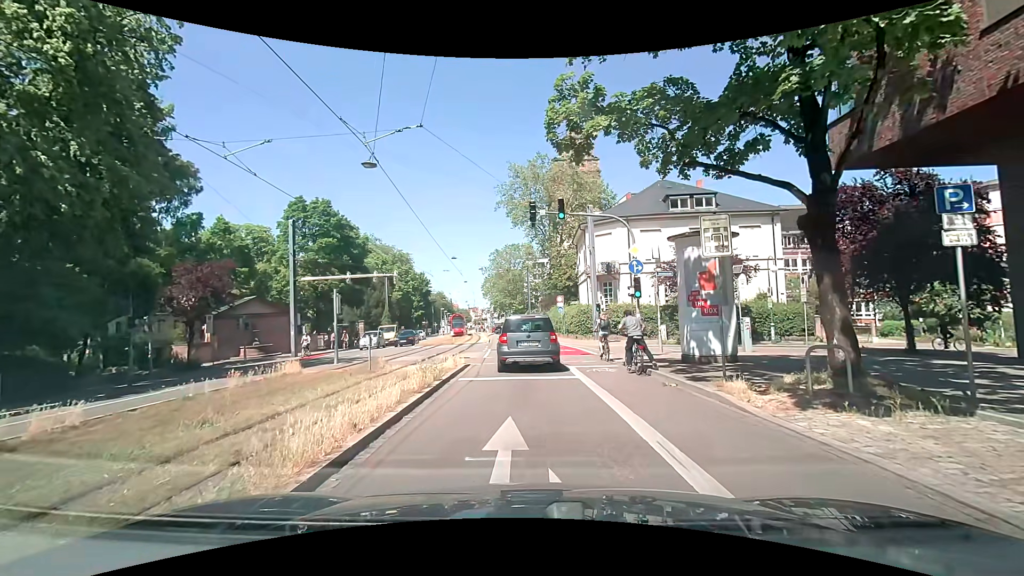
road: primary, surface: asphalt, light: Day
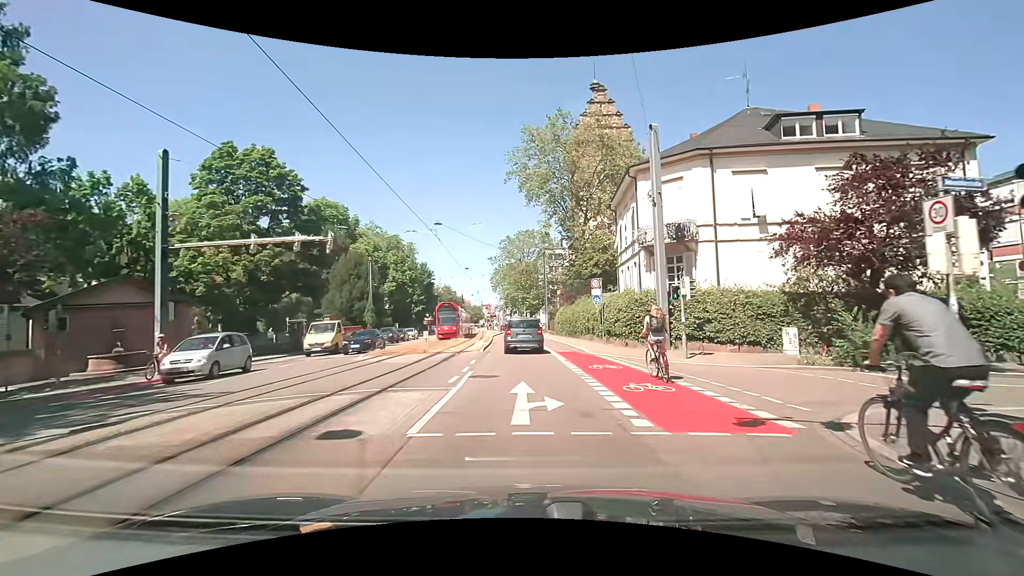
(+0.7, +16.0) m; +1°
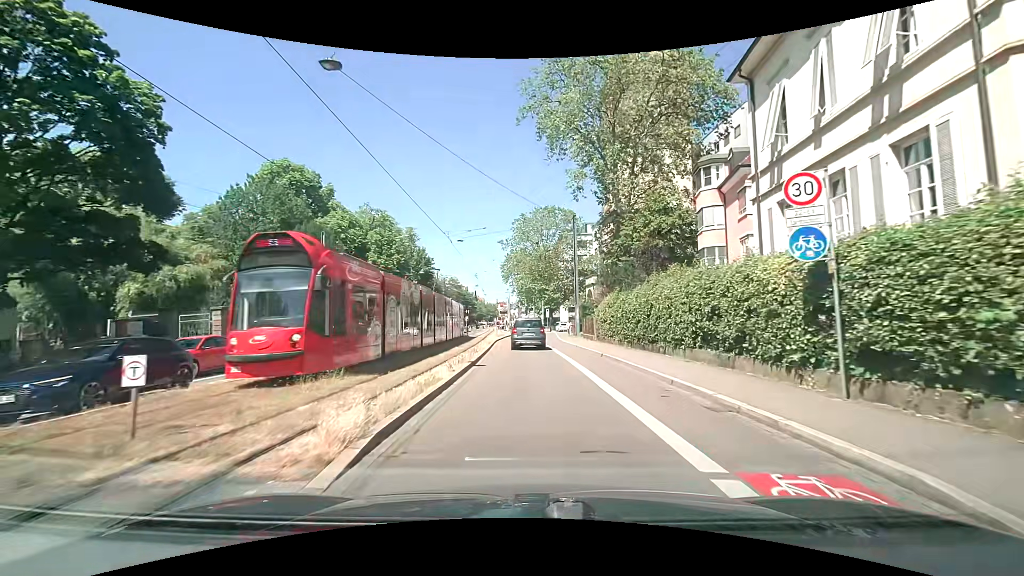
(-0.4, +20.5) m; -2°
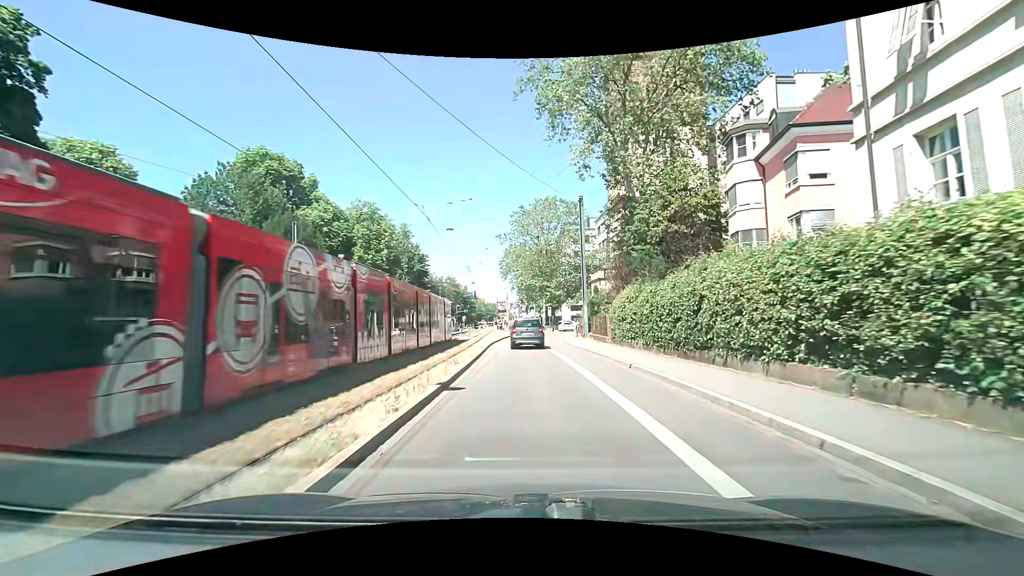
(0.0, +5.6) m; 0°
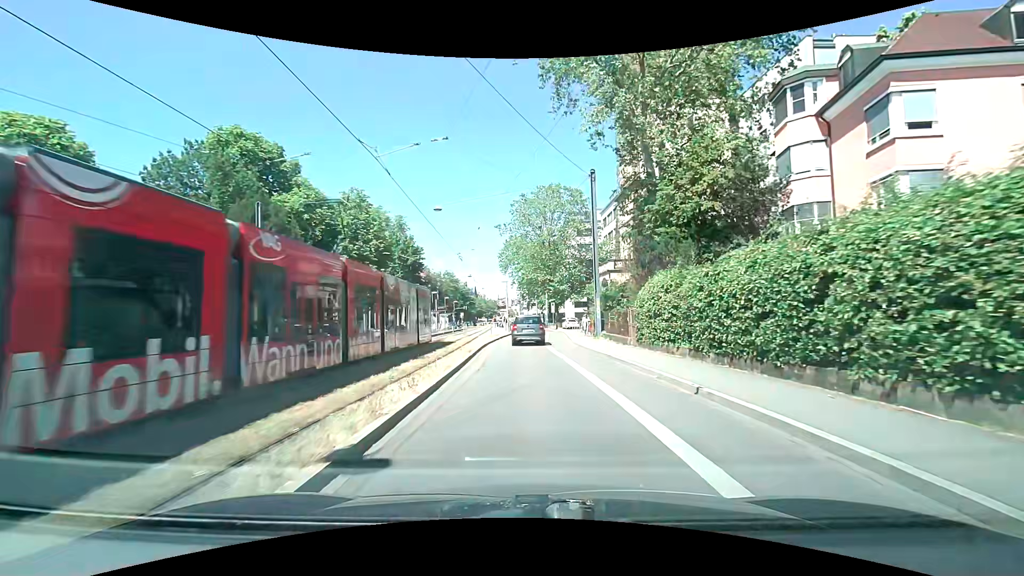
(0.0, +5.7) m; +1°
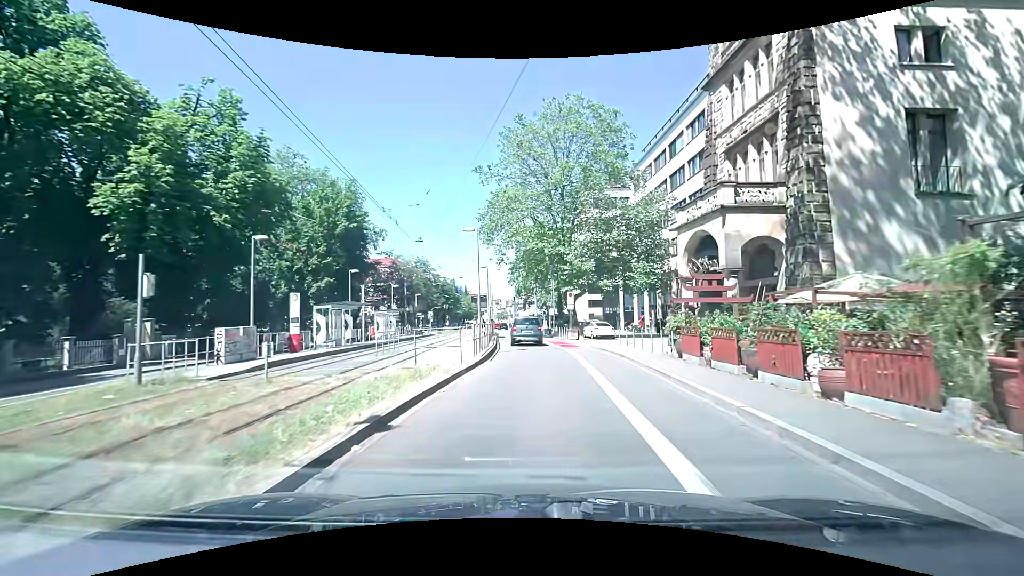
(-0.6, +29.7) m; -1°
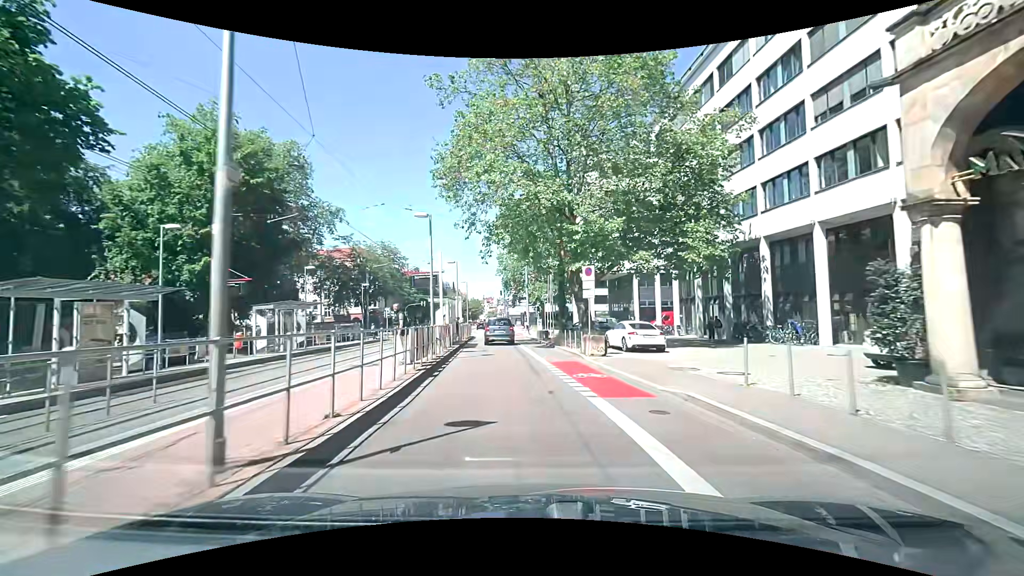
(+0.6, +17.0) m; +2°
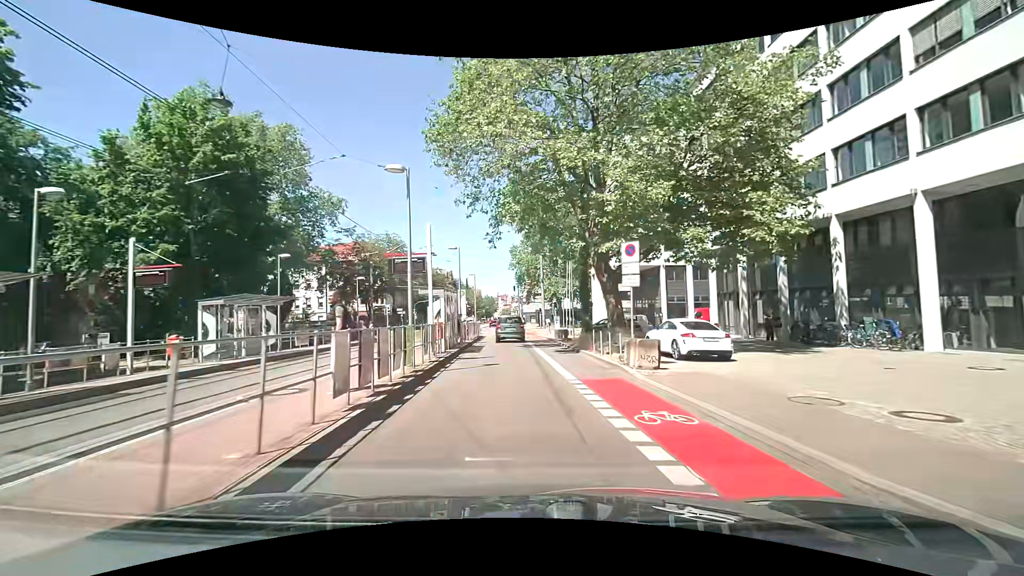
(-0.1, +5.5) m; -1°
(0, +10) (-1, +20) (-1, +30) (-2, +40) (-2, +50) (-3, +60) (-3, +70) (-4, +80) (-5, +90) (-7, +100) m
